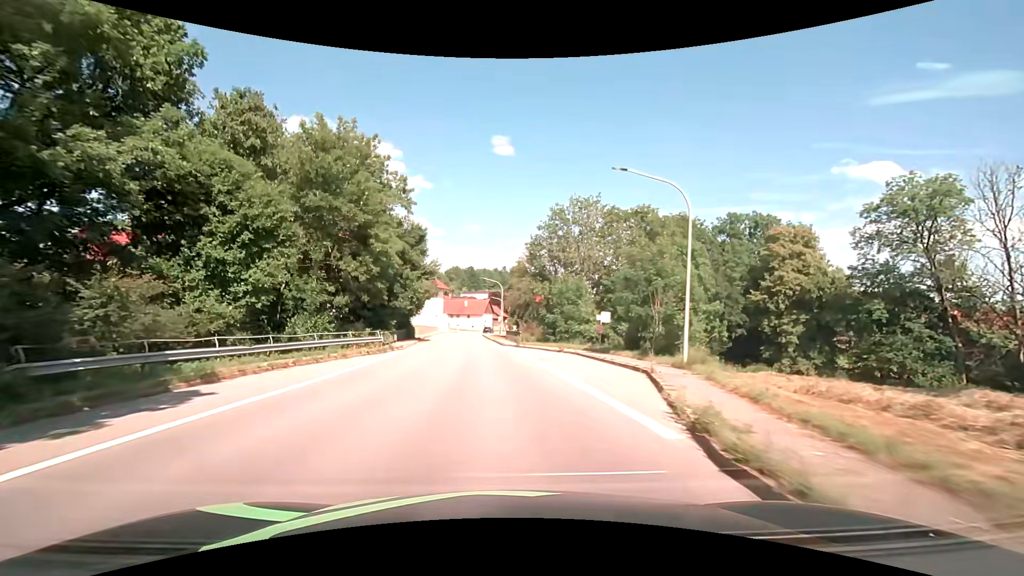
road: secondary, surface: asphalt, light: Day
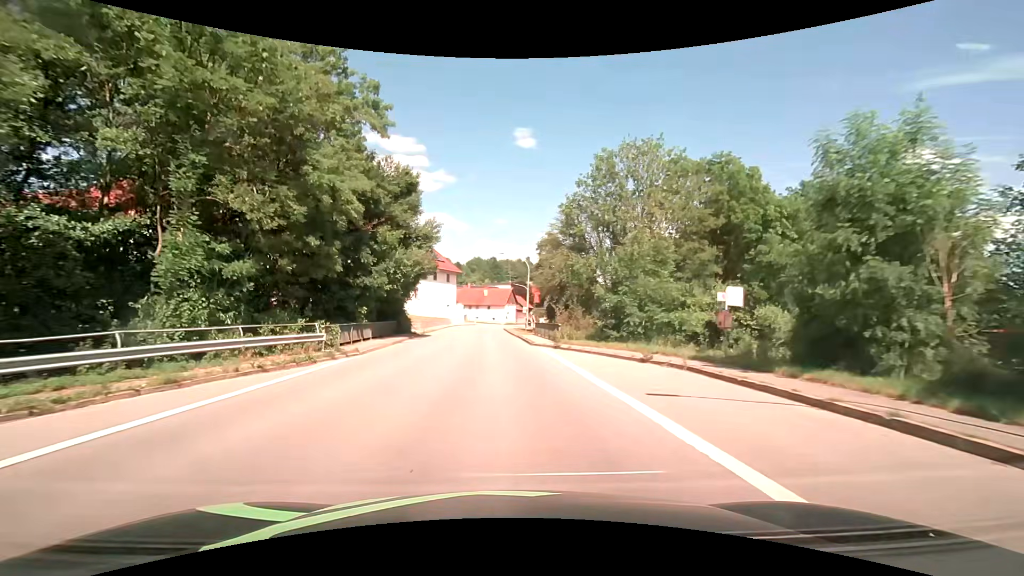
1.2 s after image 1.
(-0.3, +15.4) m; -3°
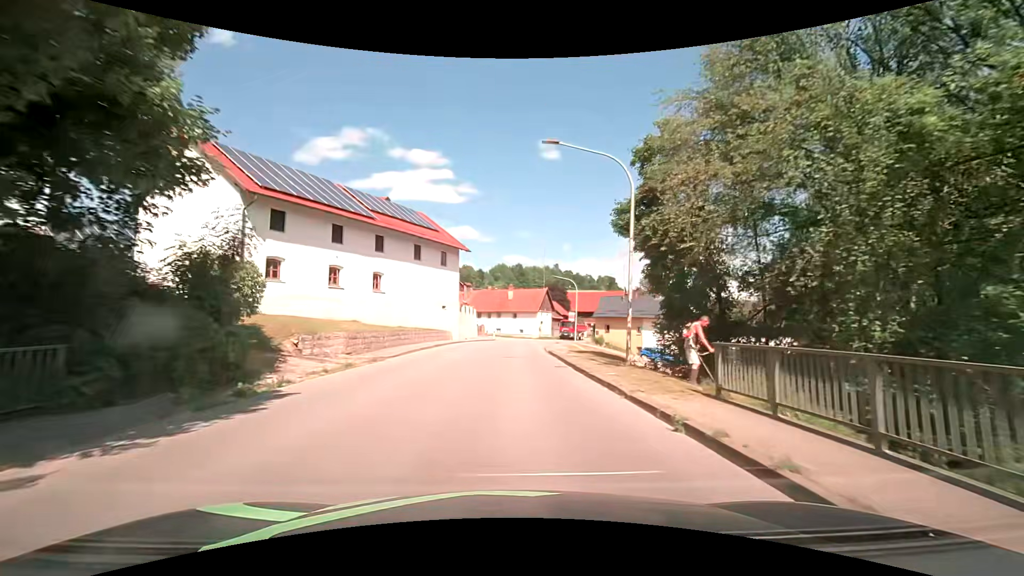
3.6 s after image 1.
(-1.2, +30.5) m; -3°
(0, +10) (0, +20) (+1, +30) (+2, +40) (+3, +50) (+5, +60) (+8, +69) (+11, +79) (+15, +88) (+19, +97) m
